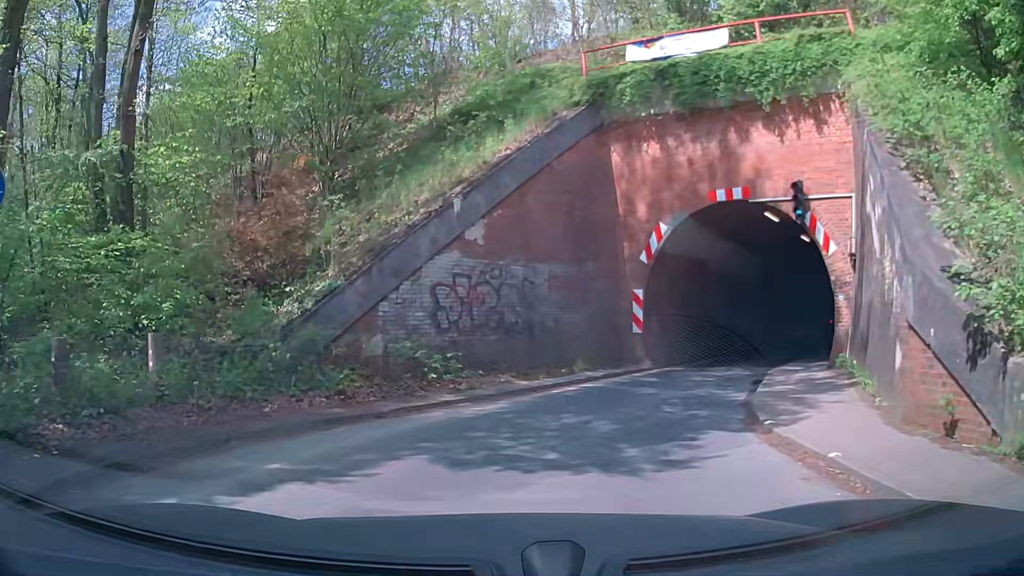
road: tertiary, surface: asphalt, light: Day
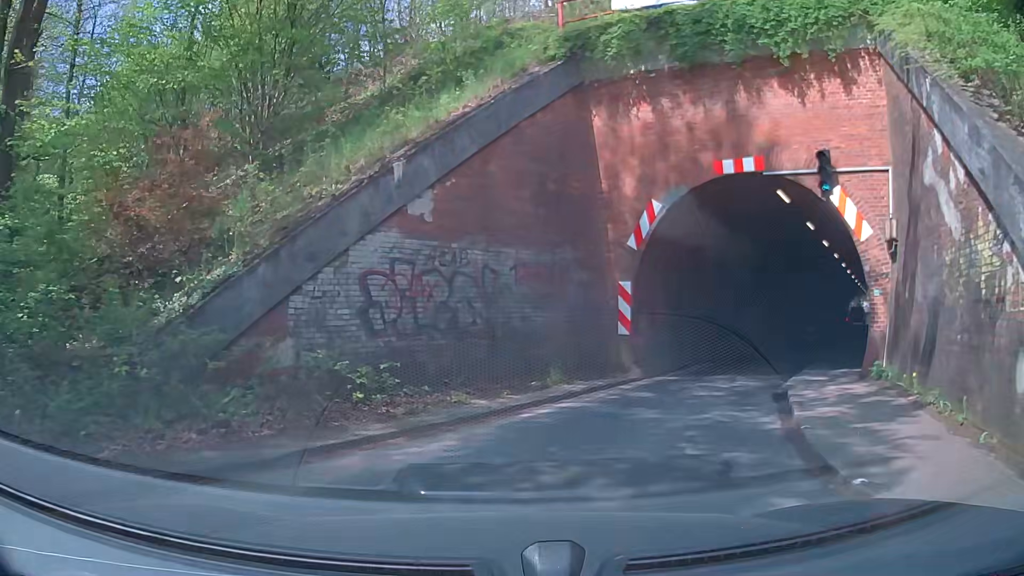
(0.0, +3.0) m; +2°
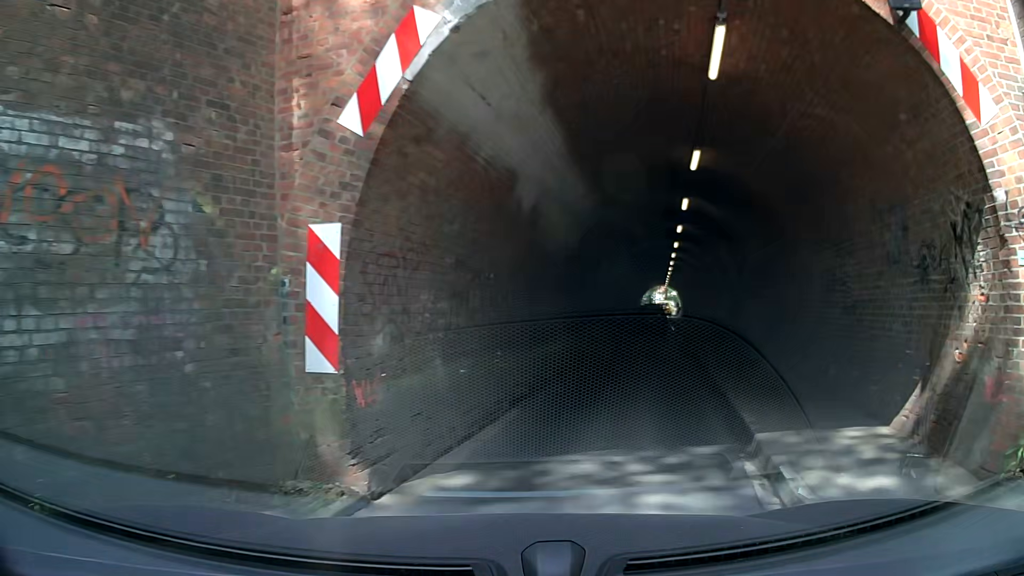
(+1.4, +8.3) m; +20°
